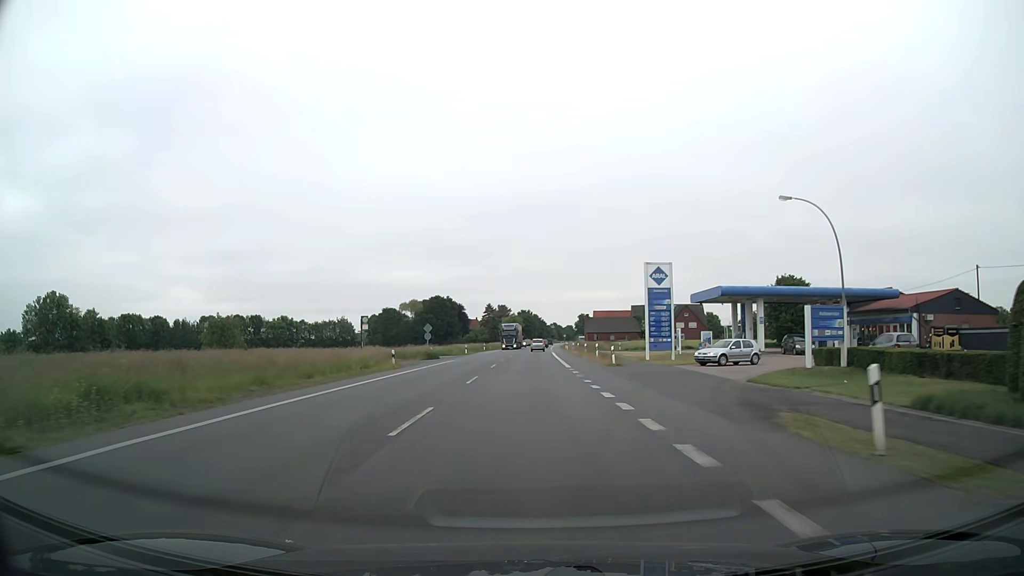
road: primary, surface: asphalt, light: Day
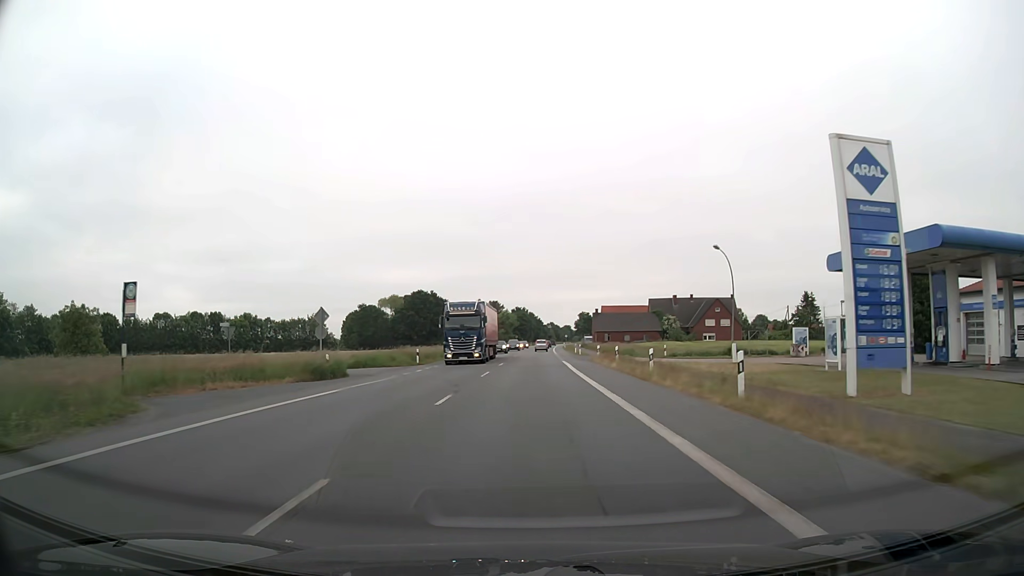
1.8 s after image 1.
(+0.1, +31.7) m; 0°
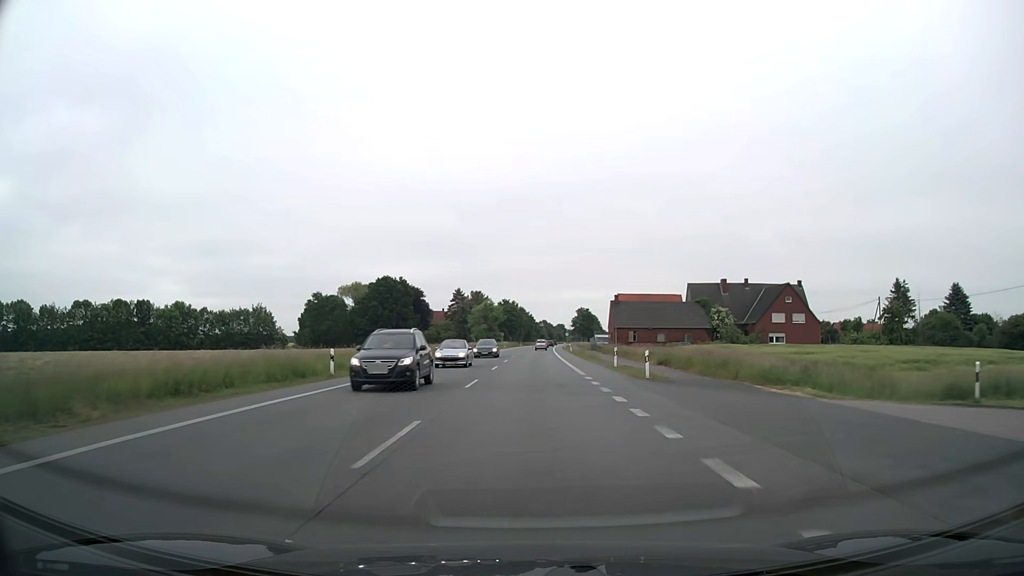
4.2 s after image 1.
(+0.4, +42.5) m; +1°
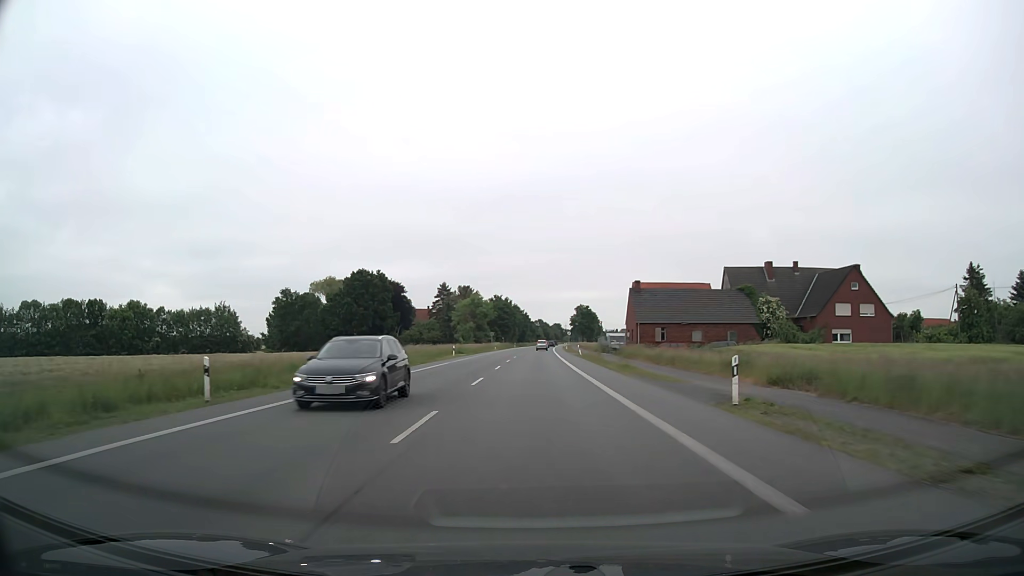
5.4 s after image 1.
(+0.2, +22.3) m; +1°
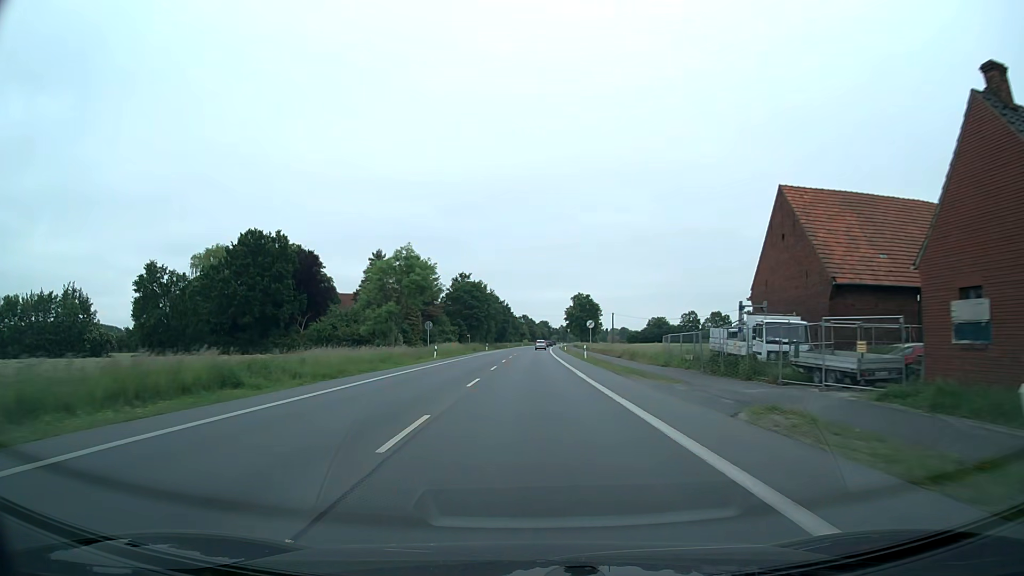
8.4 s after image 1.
(+0.7, +60.9) m; +1°
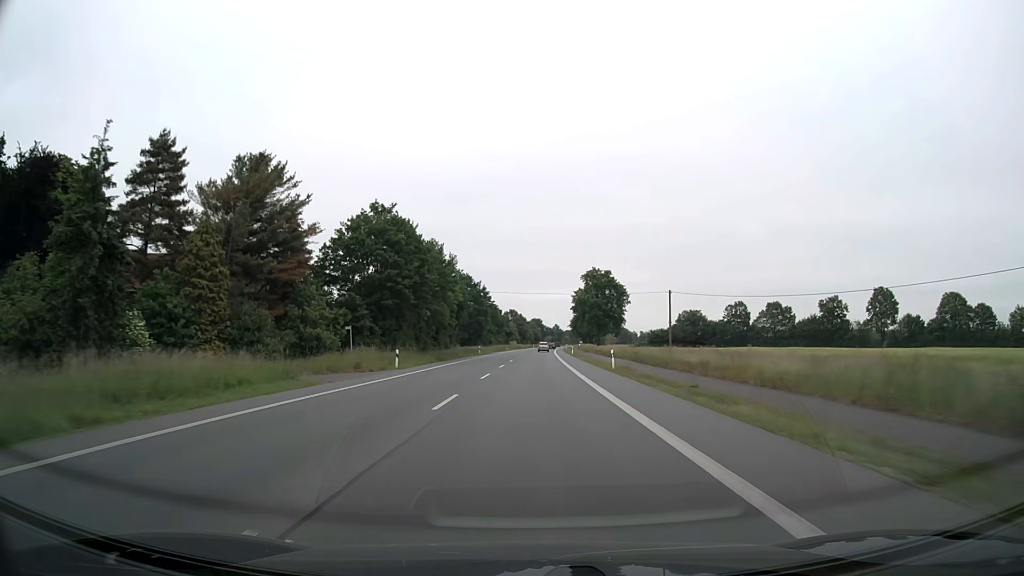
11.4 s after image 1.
(+0.7, +67.7) m; +1°
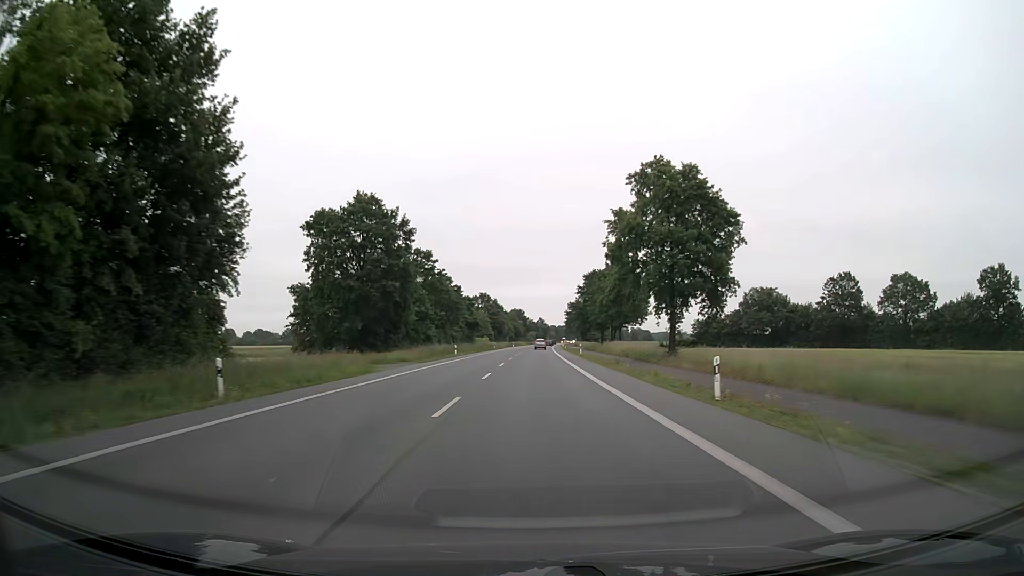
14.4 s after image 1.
(+0.9, +73.8) m; +2°
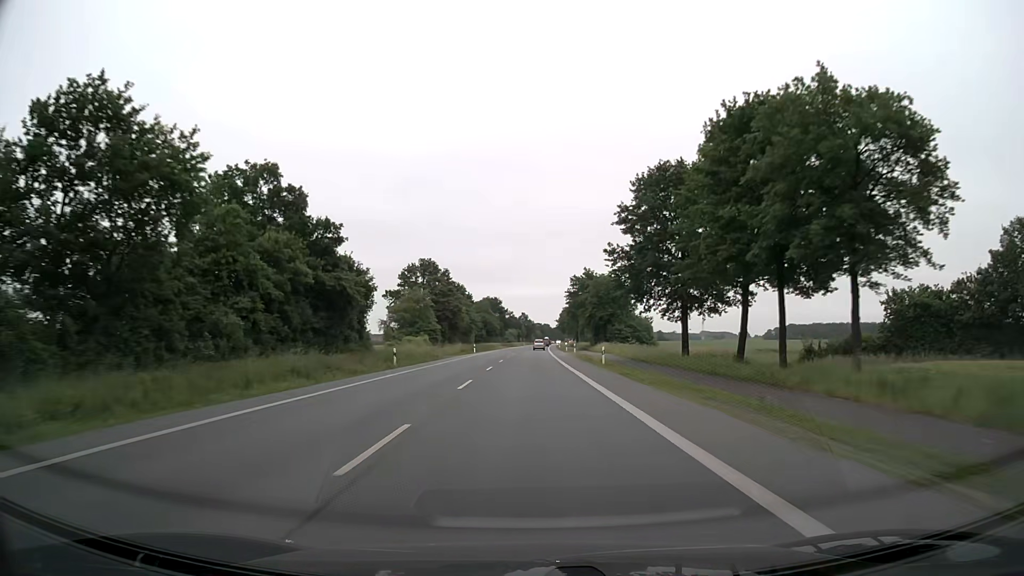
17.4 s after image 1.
(+1.2, +76.9) m; +2°
(0, +10) (0, +20) (0, +30) (0, +40) (0, +50) (0, +60) (+1, +70) (+1, +80) (+1, +90) (+1, +100) m
